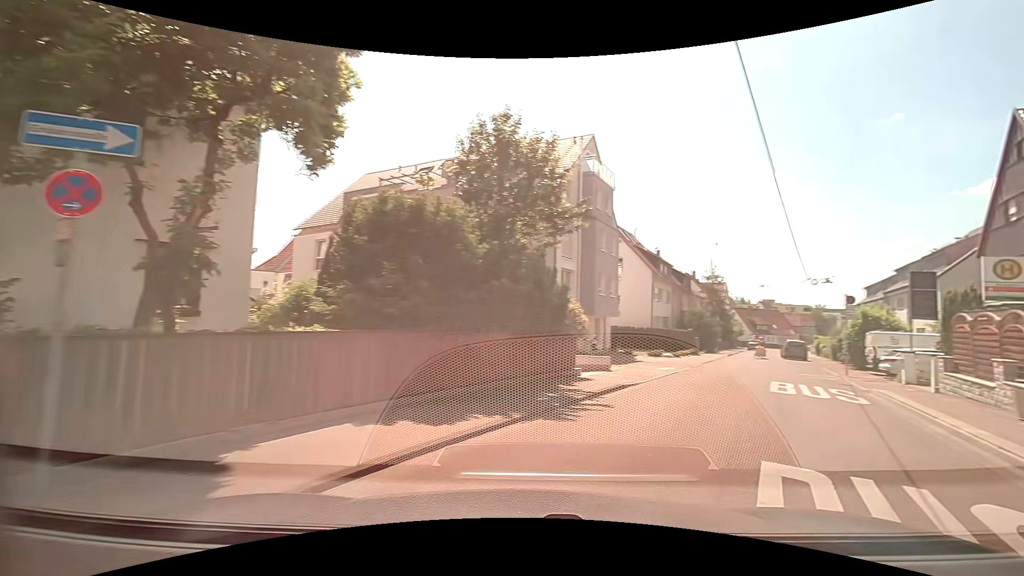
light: Day
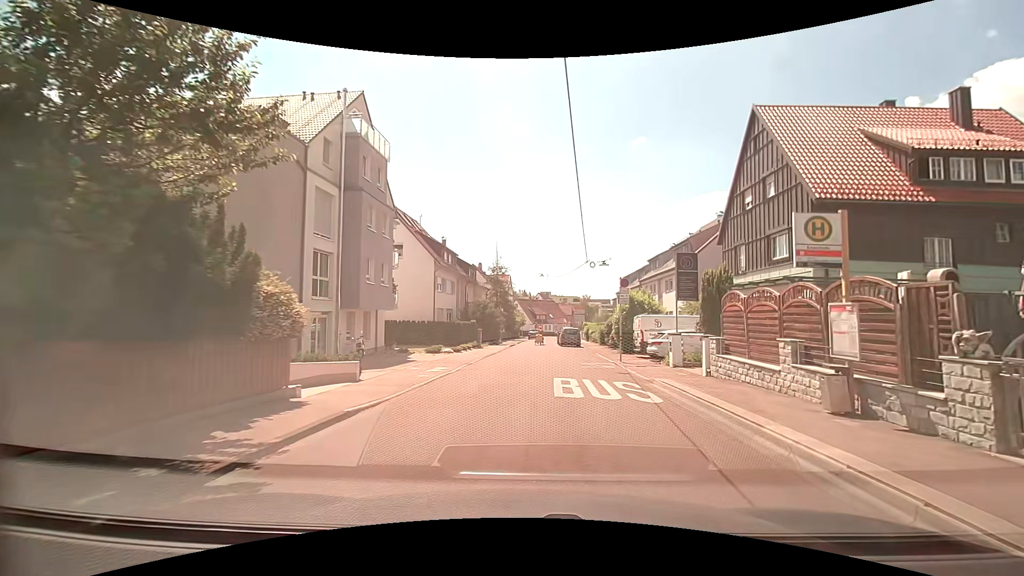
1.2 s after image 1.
(+1.3, +5.0) m; +24°
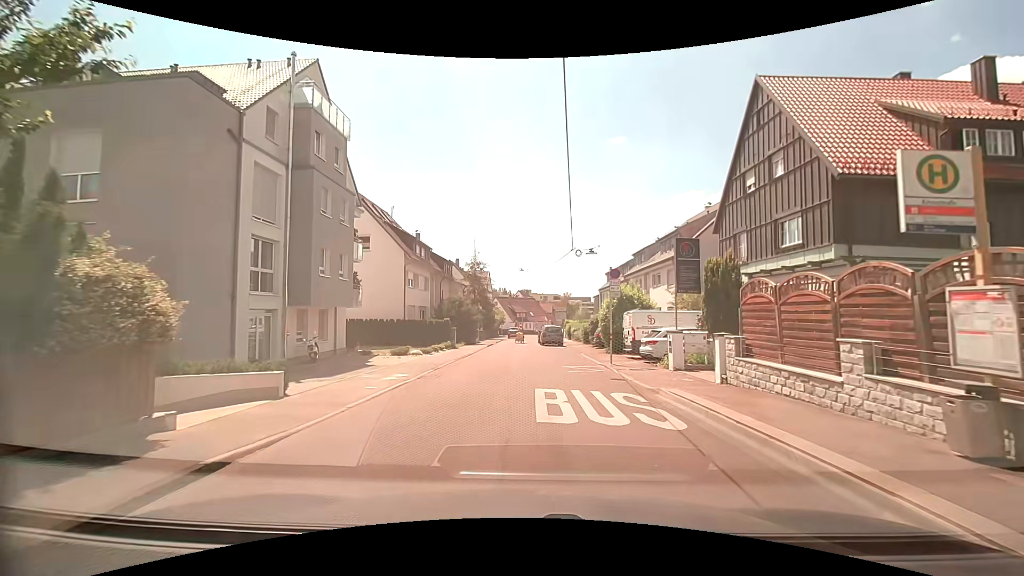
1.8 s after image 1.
(0.0, +3.1) m; +1°
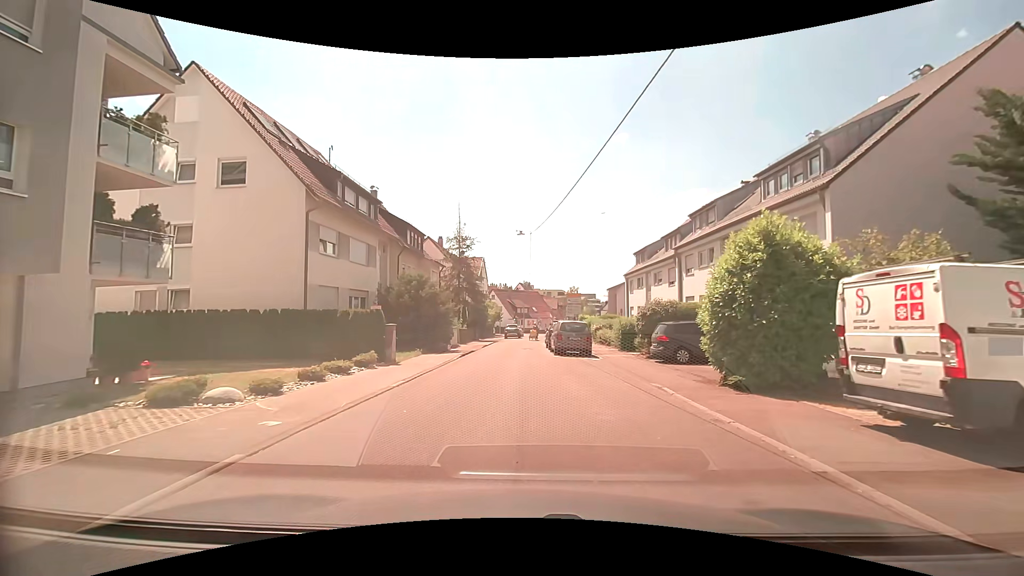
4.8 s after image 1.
(+0.2, +16.7) m; +1°
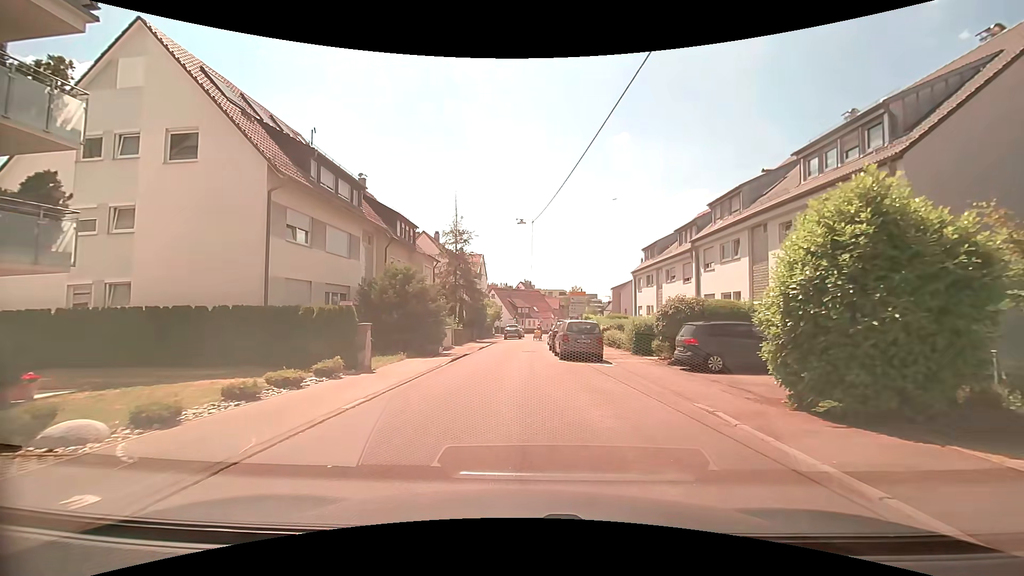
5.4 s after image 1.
(0.0, +3.1) m; -1°
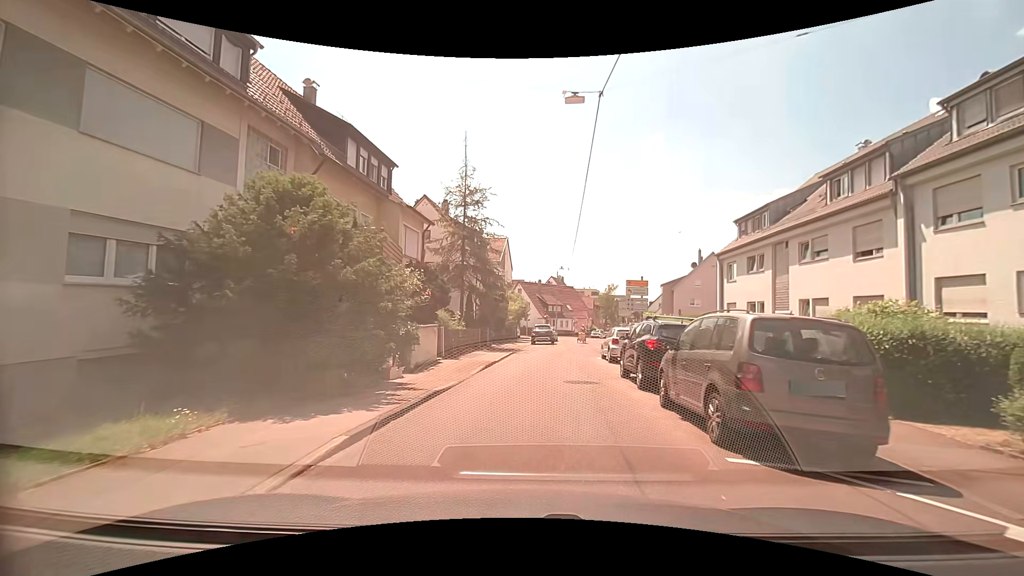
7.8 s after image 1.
(-0.2, +14.1) m; -2°
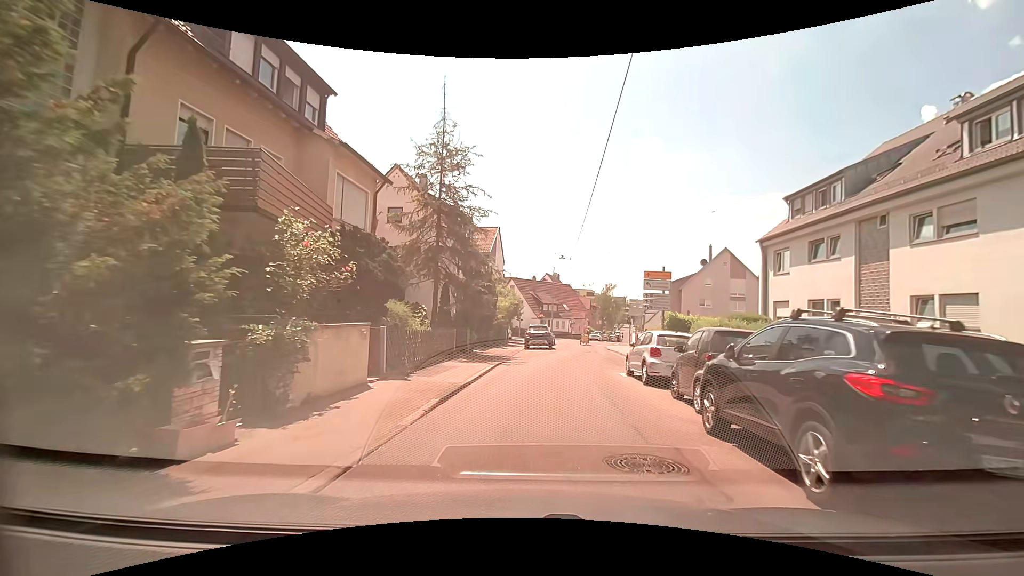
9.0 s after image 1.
(0.0, +7.1) m; 0°
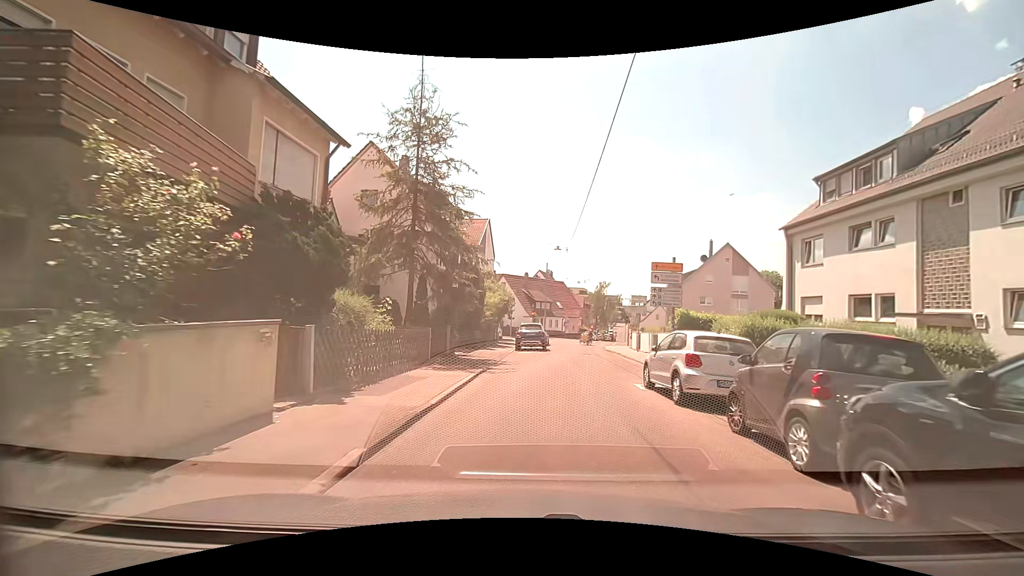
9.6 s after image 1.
(0.0, +3.6) m; +2°
(0, +10) (+1, +20) (+3, +30) (+4, +40) (+6, +50) (+12, +57) (+21, +59) (+31, +56) (+40, +52) (+49, +47) m
